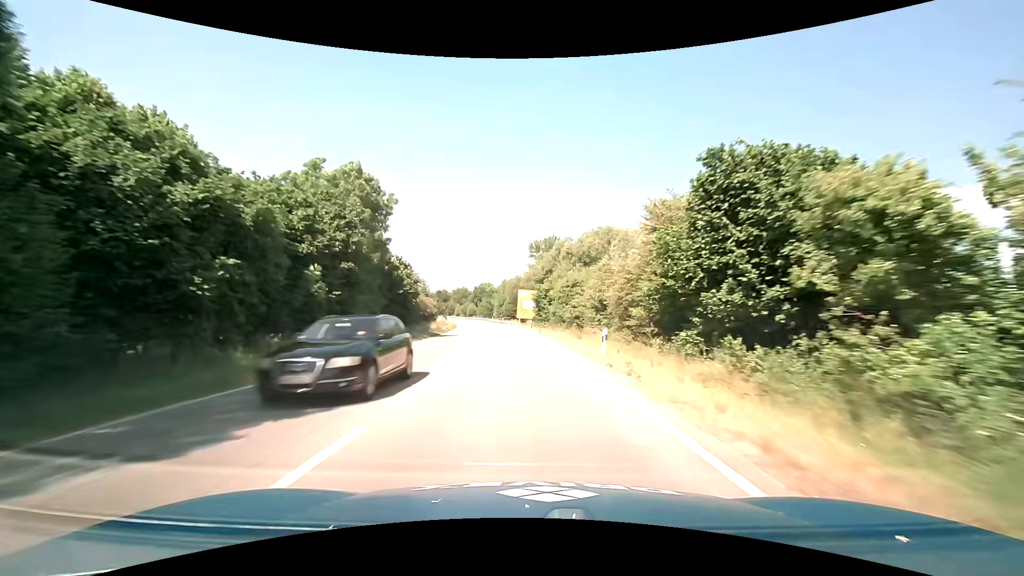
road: primary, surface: asphalt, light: Day
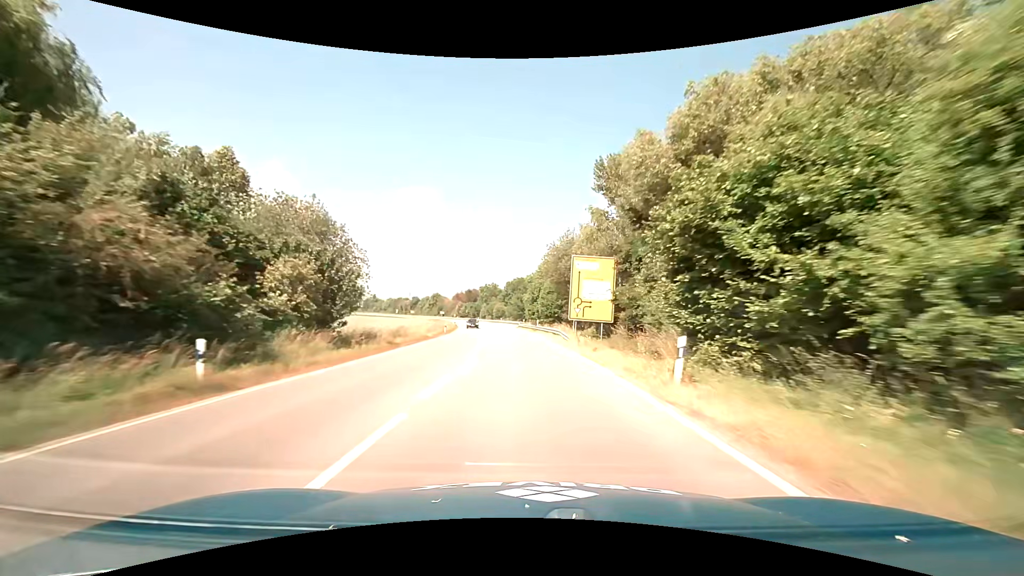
(-1.6, +46.6) m; -4°
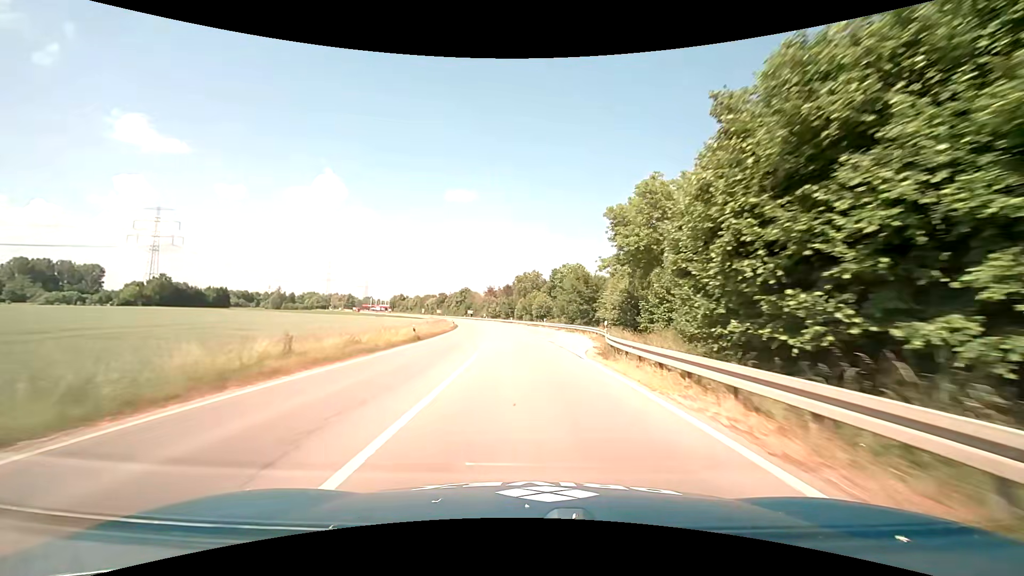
(-2.9, +56.6) m; -5°
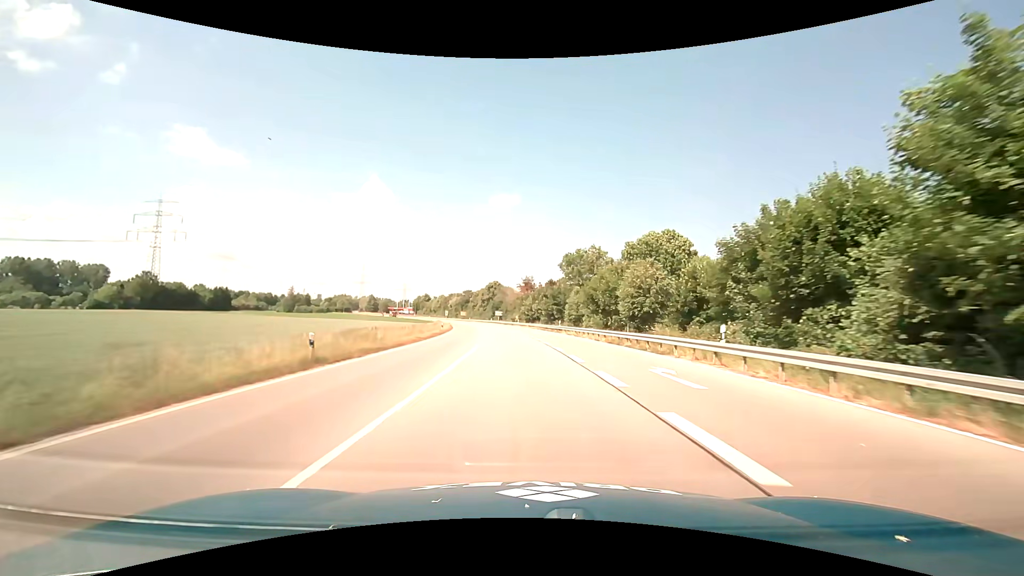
(-2.5, +56.3) m; -5°
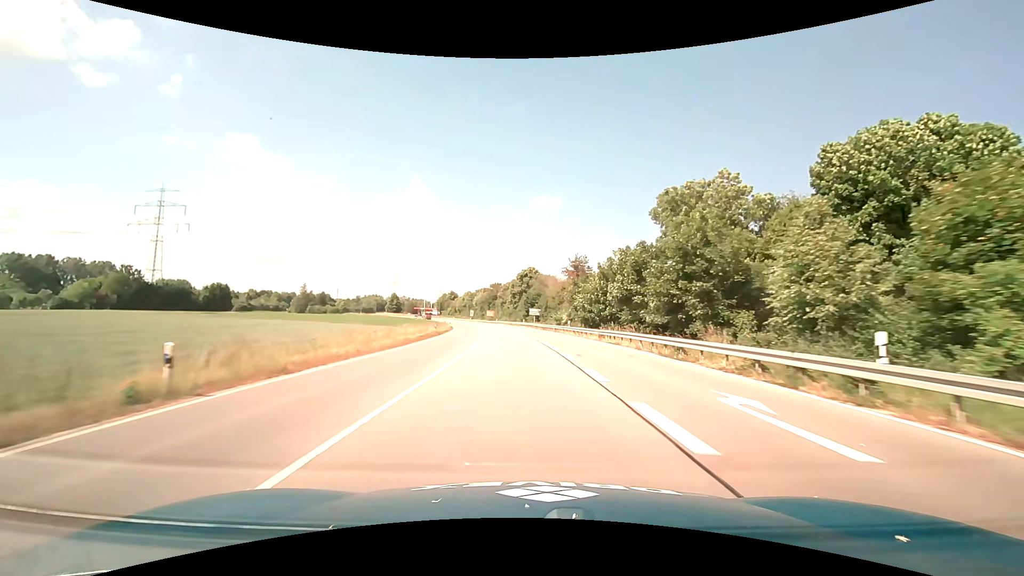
(-1.6, +46.9) m; -4°
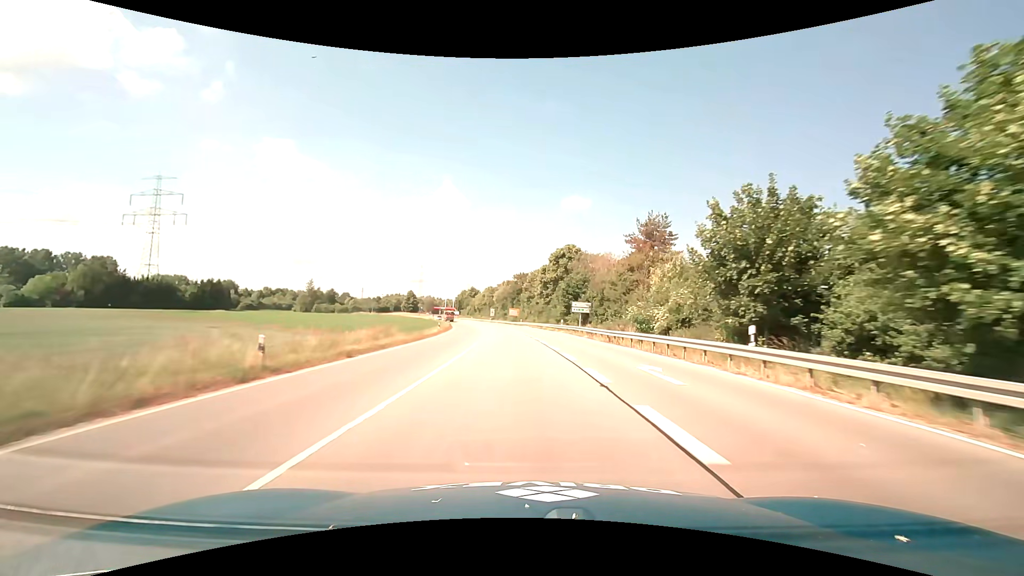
(-1.3, +36.2) m; -4°
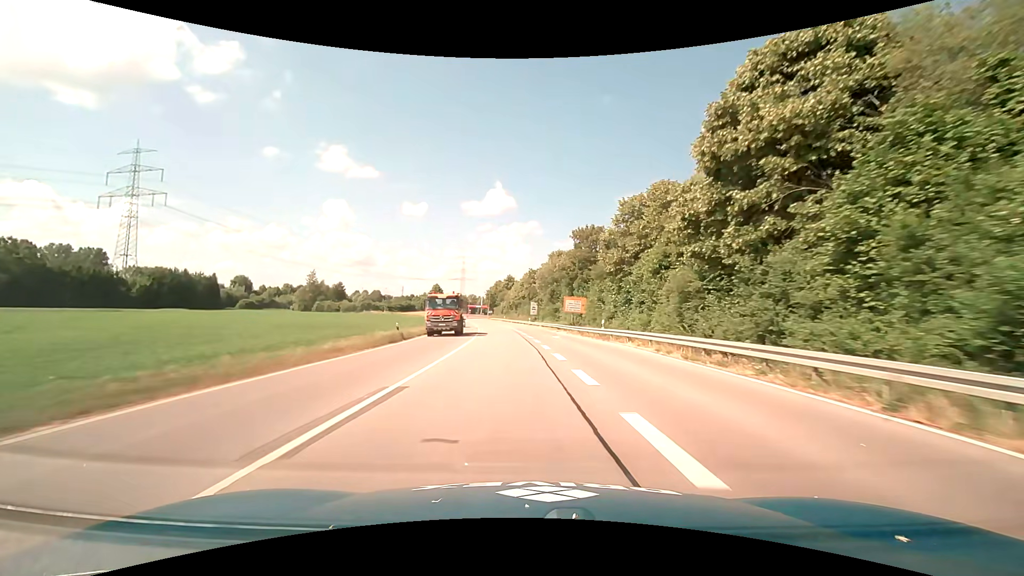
(-2.9, +60.3) m; -6°
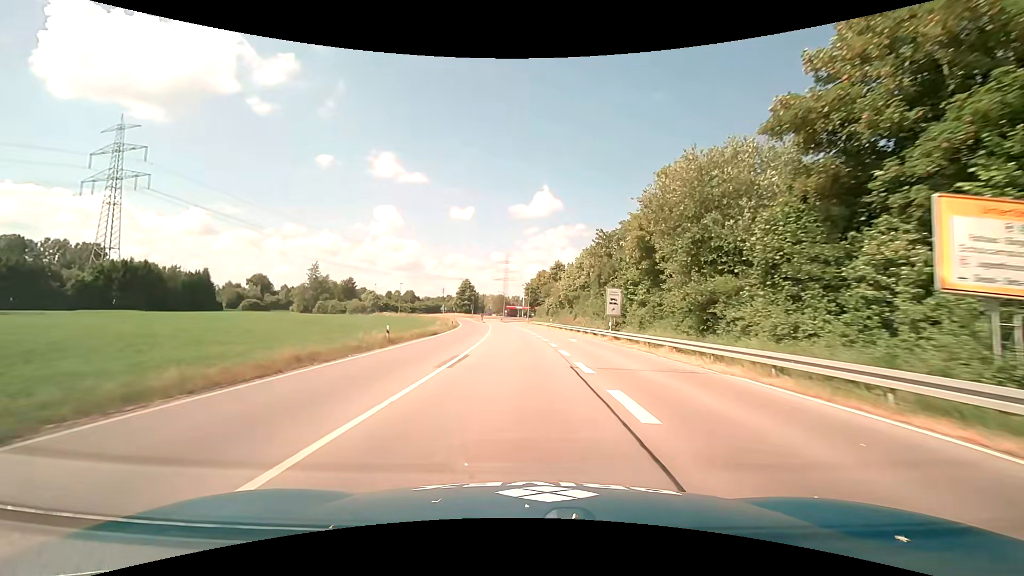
(-1.9, +45.1) m; -5°
(0, +10) (0, +20) (-1, +30) (-2, +40) (-2, +50) (-3, +60) (-4, +70) (-5, +80) (-6, +90) (-7, +100) m
